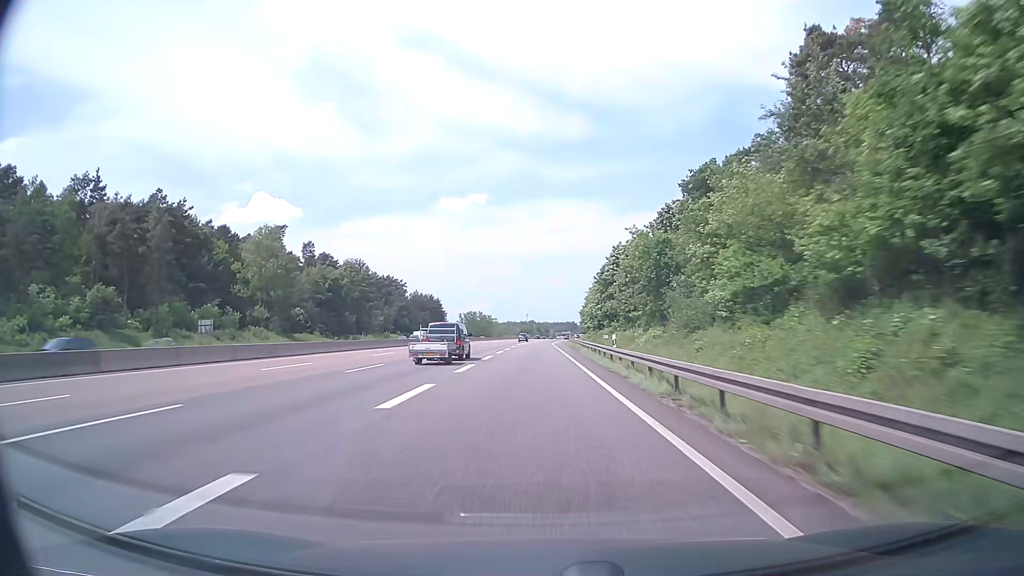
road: motorway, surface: asphalt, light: Day
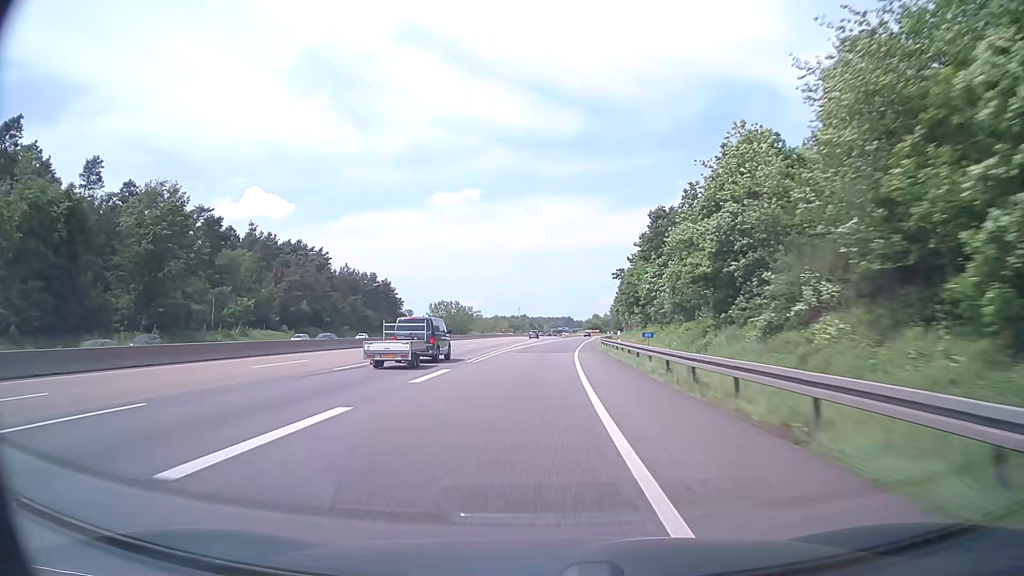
(+0.3, +89.8) m; 0°
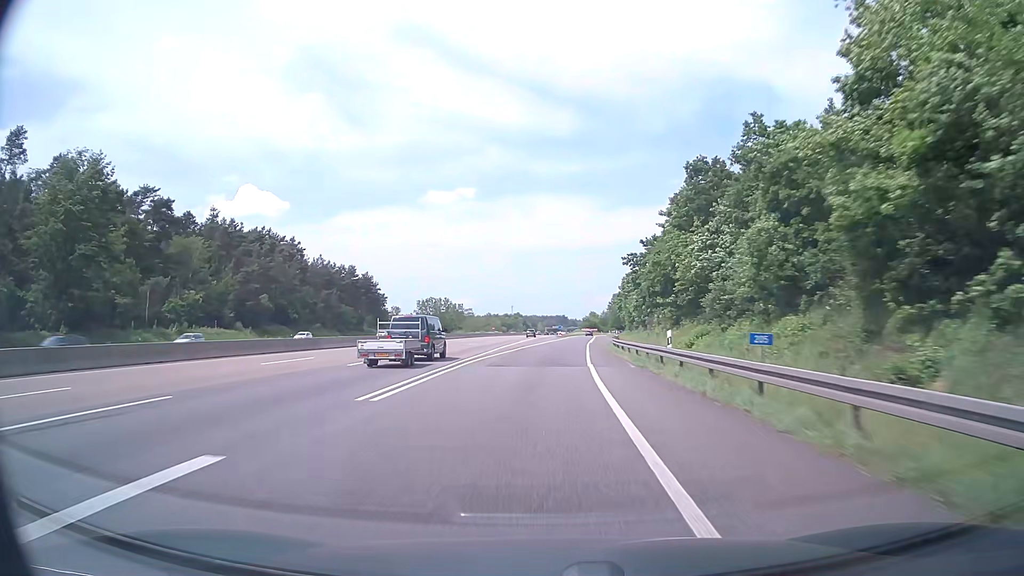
(+0.1, +16.8) m; 0°
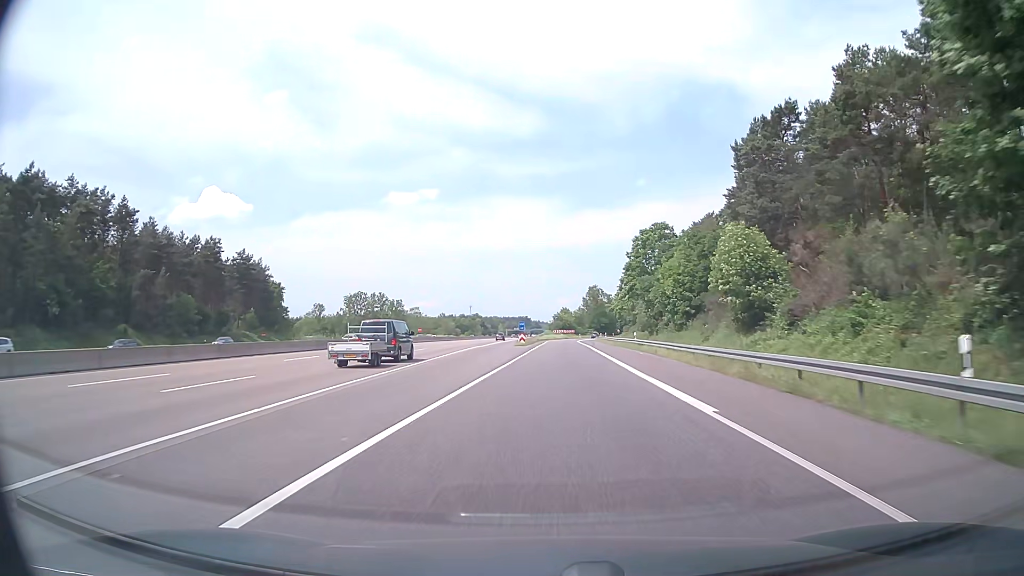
(+1.6, +63.3) m; +3°
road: motorway_link
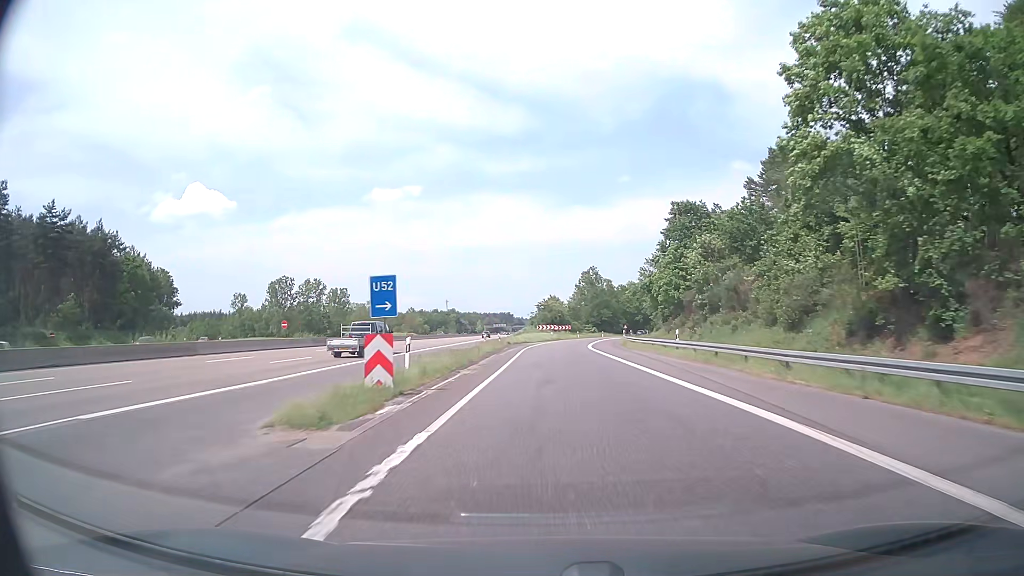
(+0.8, +57.1) m; +1°
